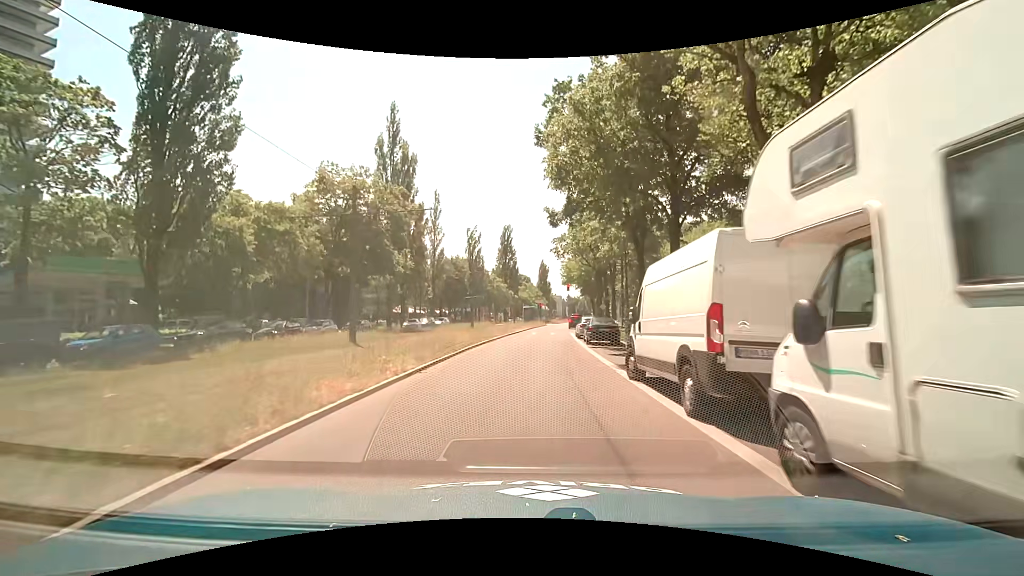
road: secondary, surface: asphalt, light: Day
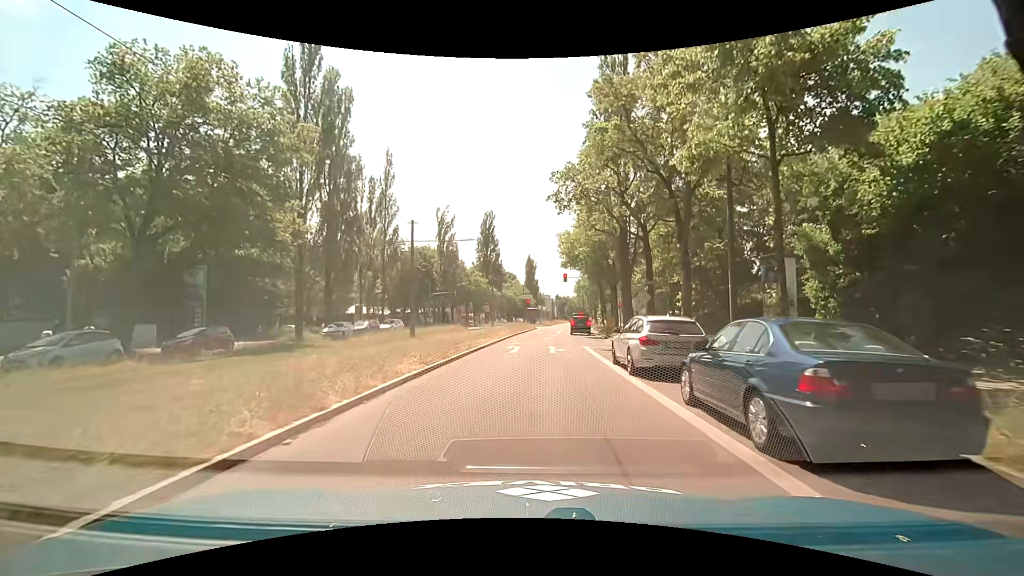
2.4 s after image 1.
(+0.3, +20.3) m; +1°
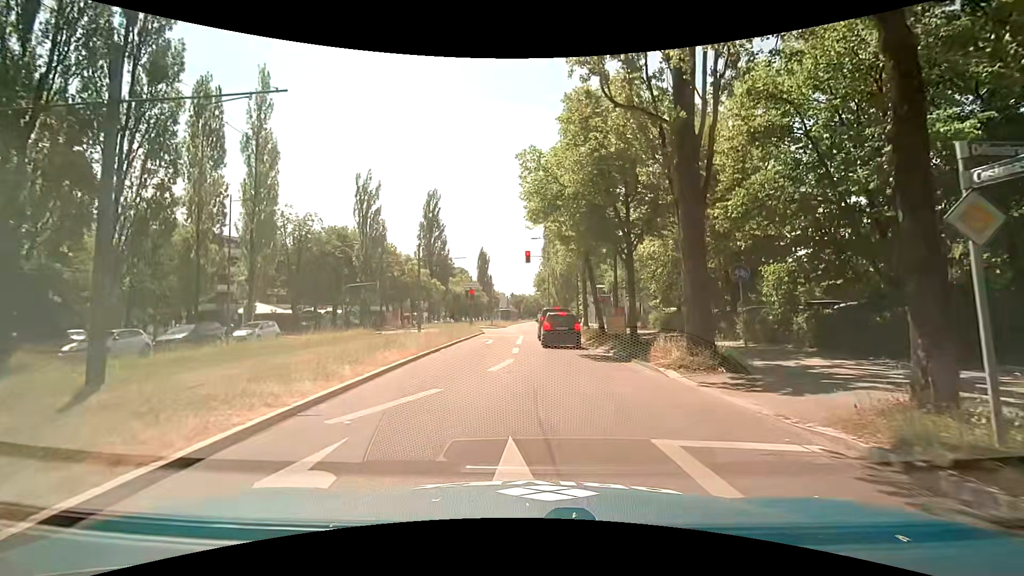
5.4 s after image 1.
(+0.7, +18.7) m; +6°
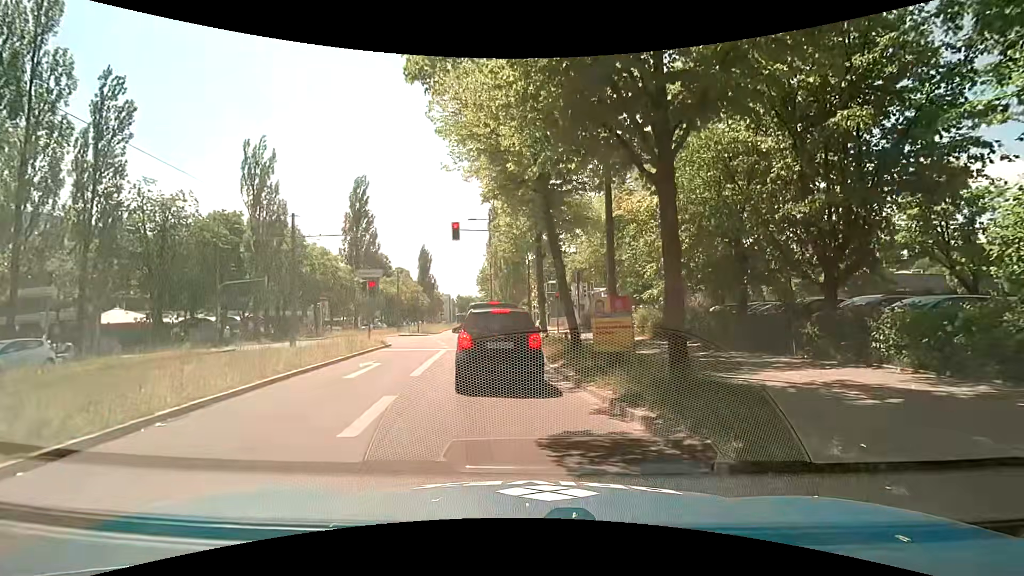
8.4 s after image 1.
(+0.7, +12.1) m; +6°
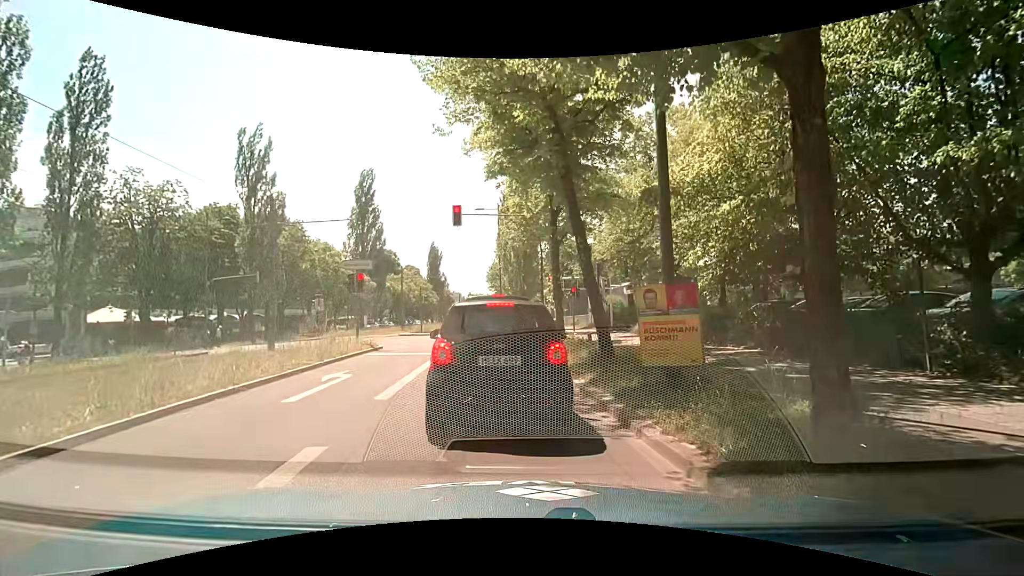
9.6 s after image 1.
(-0.1, +3.5) m; -1°
